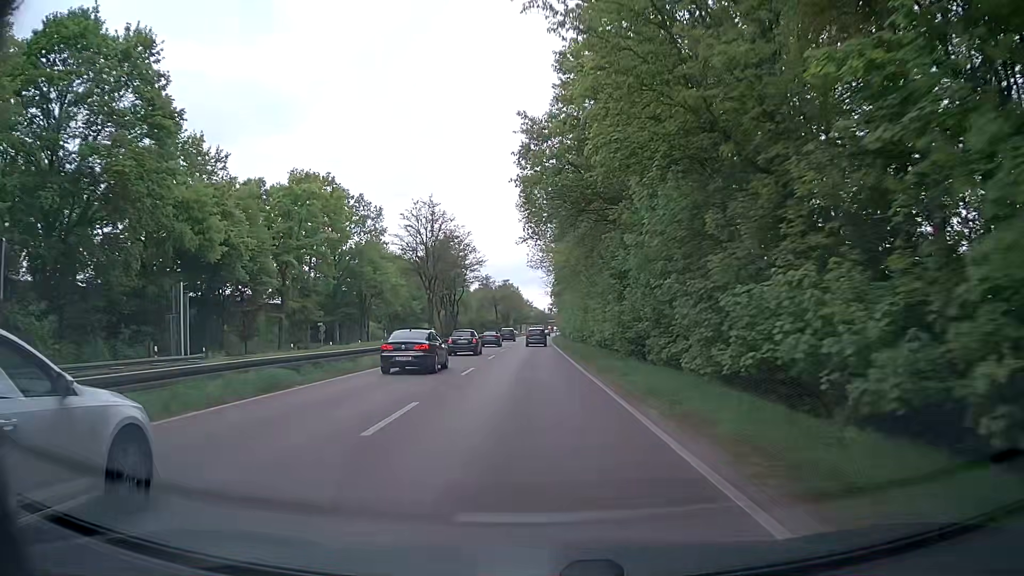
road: primary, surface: asphalt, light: Day
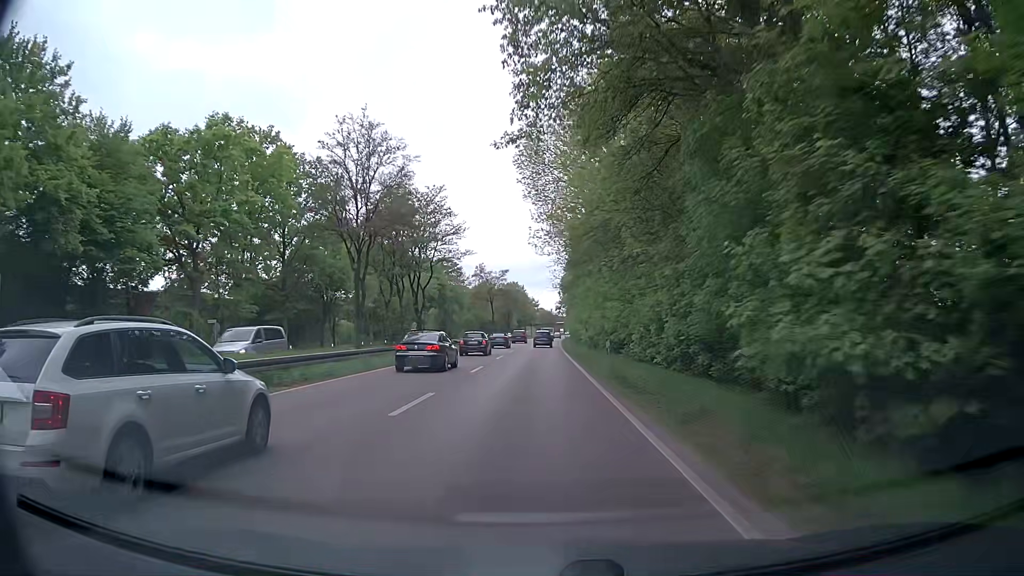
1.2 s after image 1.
(-0.1, +21.9) m; -1°
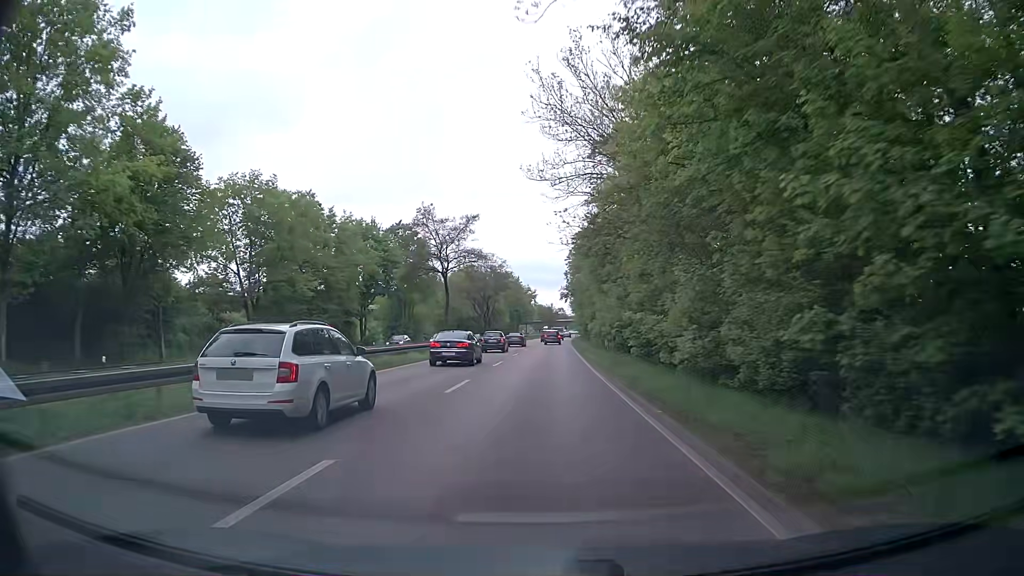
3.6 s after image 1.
(-0.2, +44.3) m; 0°
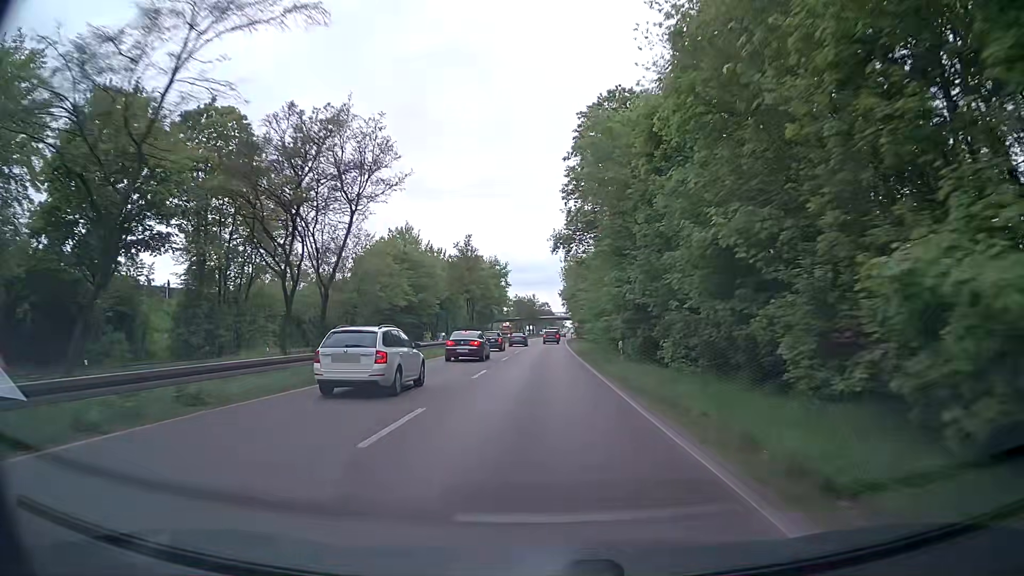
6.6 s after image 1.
(+0.8, +55.5) m; +2°
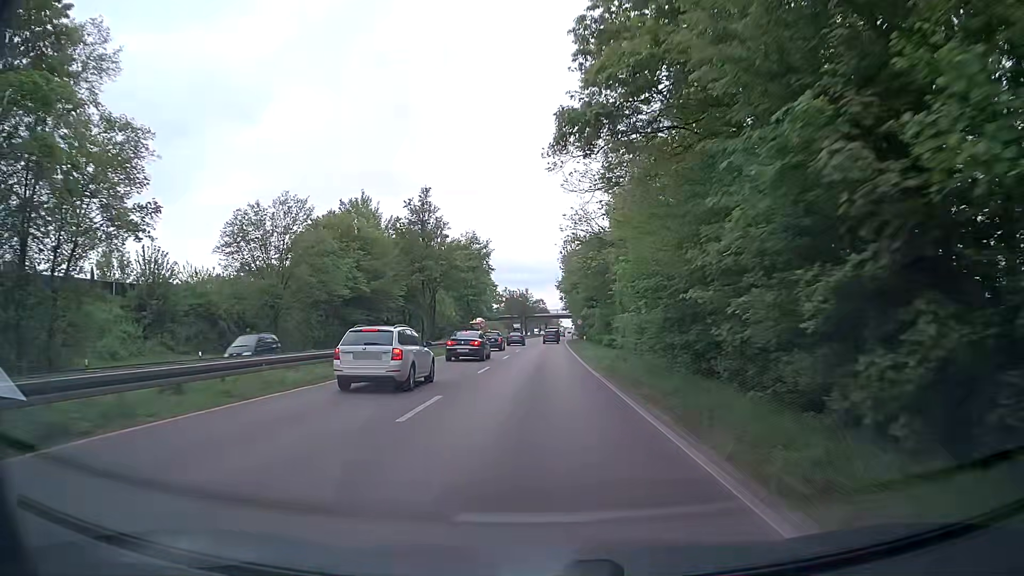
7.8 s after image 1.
(0.0, +22.0) m; 0°
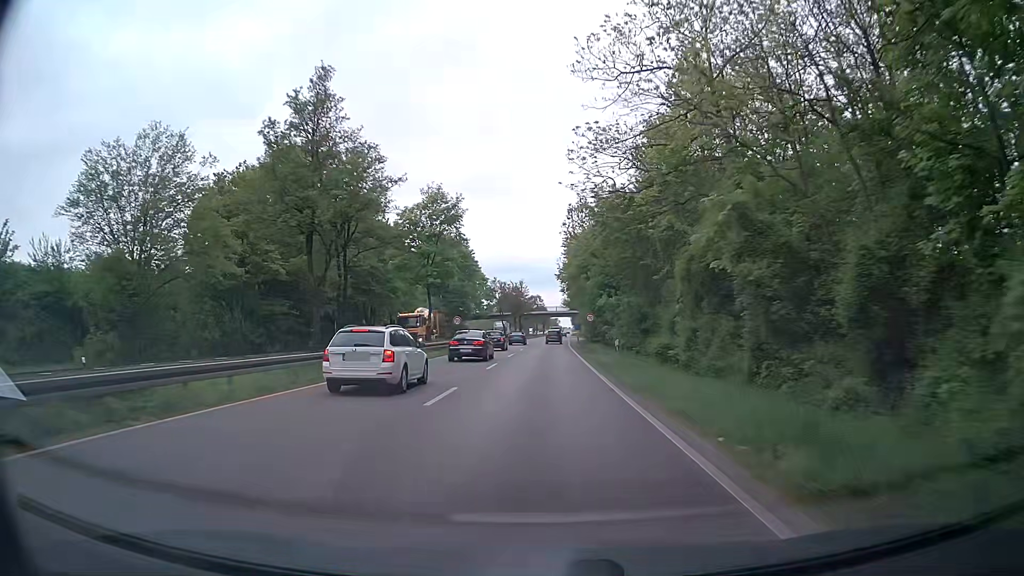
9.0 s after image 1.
(+0.1, +21.8) m; +1°
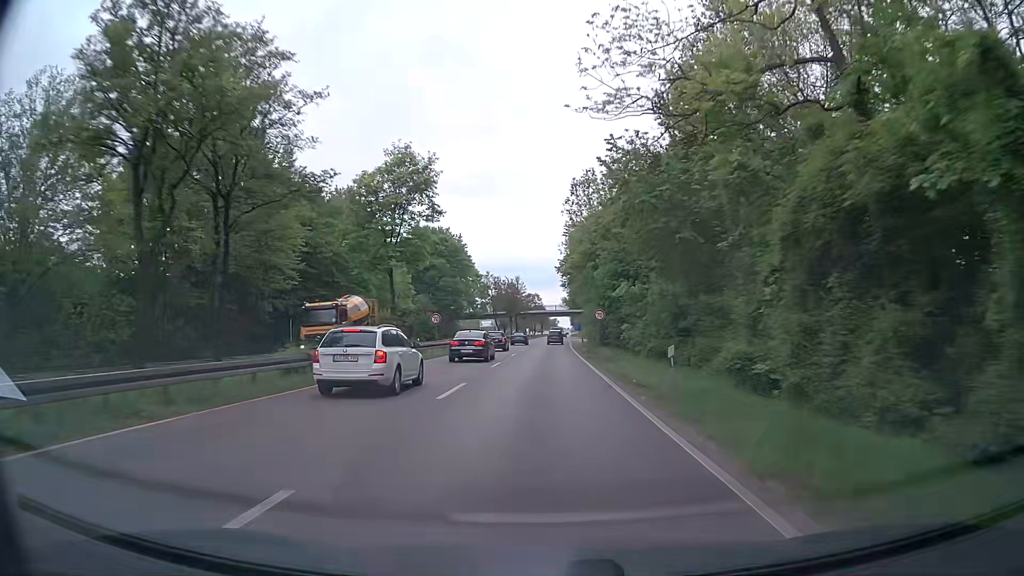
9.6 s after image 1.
(0.0, +10.8) m; 0°
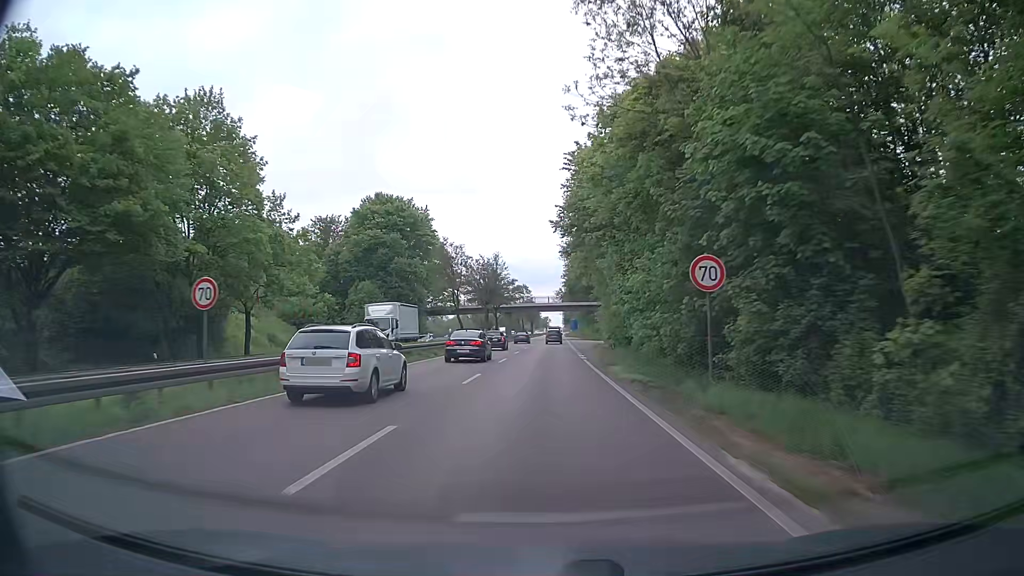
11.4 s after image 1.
(+0.2, +32.3) m; +1°
(0, +10) (0, +20) (0, +30) (0, +40) (+1, +50) (+1, +60) (+1, +70) (+1, +80) (+2, +90) (+2, +100) m
